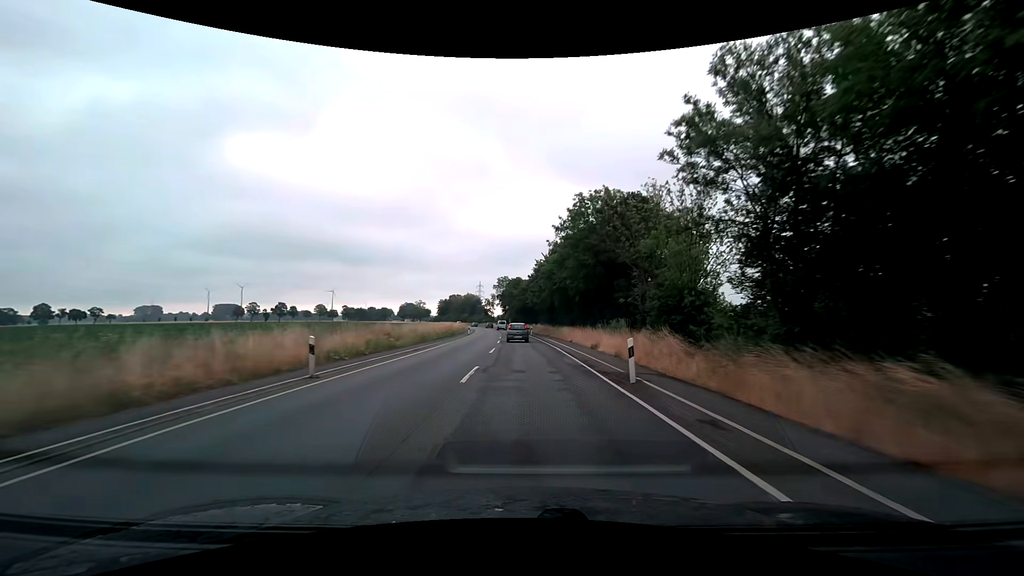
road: secondary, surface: asphalt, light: Day
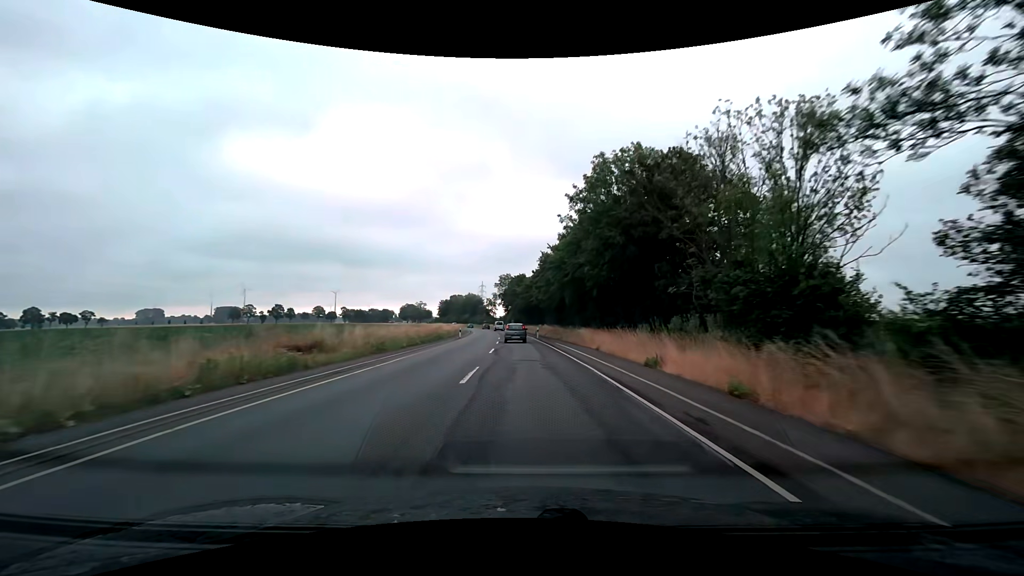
(0.0, +12.1) m; 0°
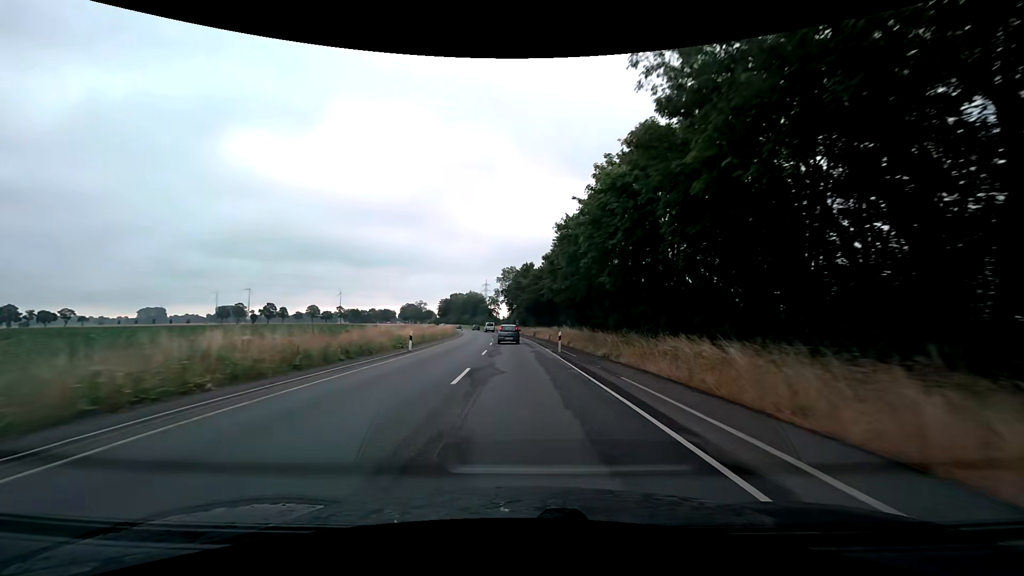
(-0.1, +24.1) m; -1°
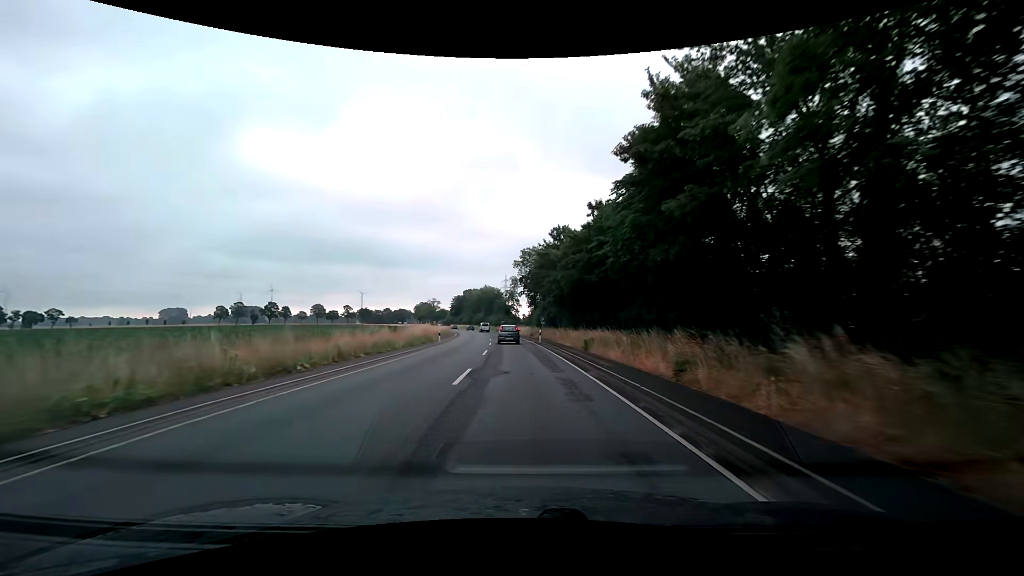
(-0.7, +36.1) m; -2°
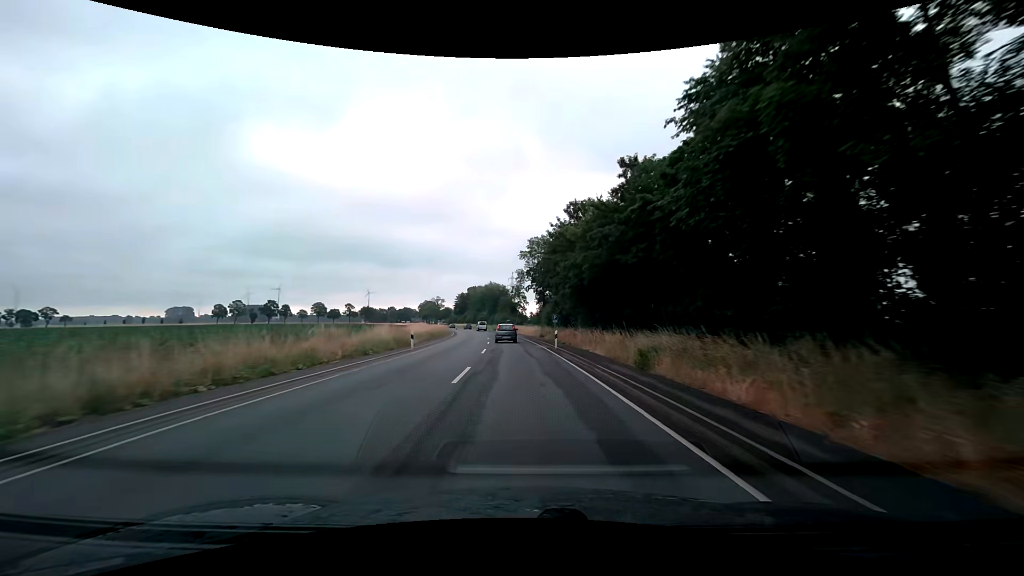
(-0.1, +12.0) m; -1°
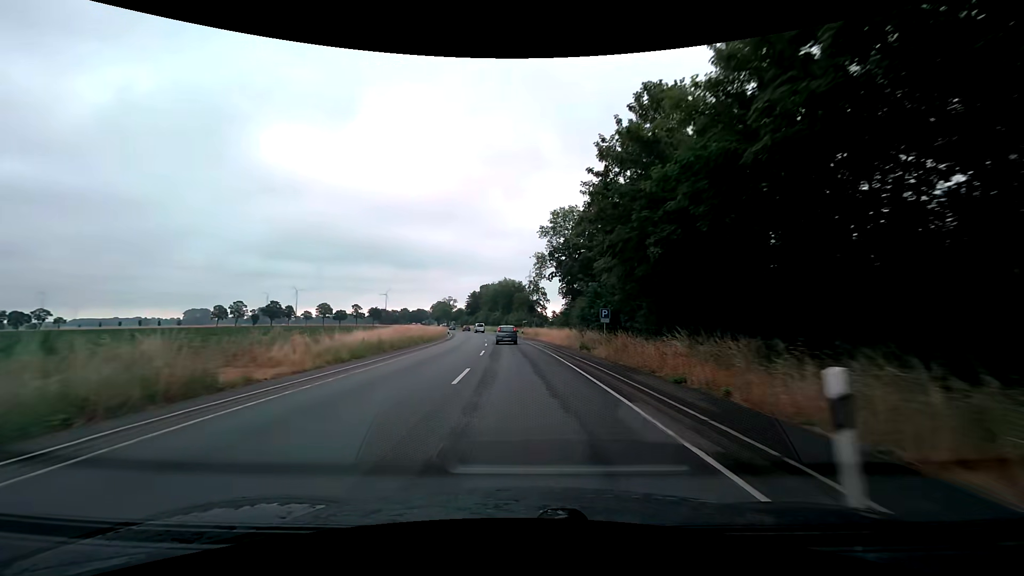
(-0.5, +24.0) m; -2°
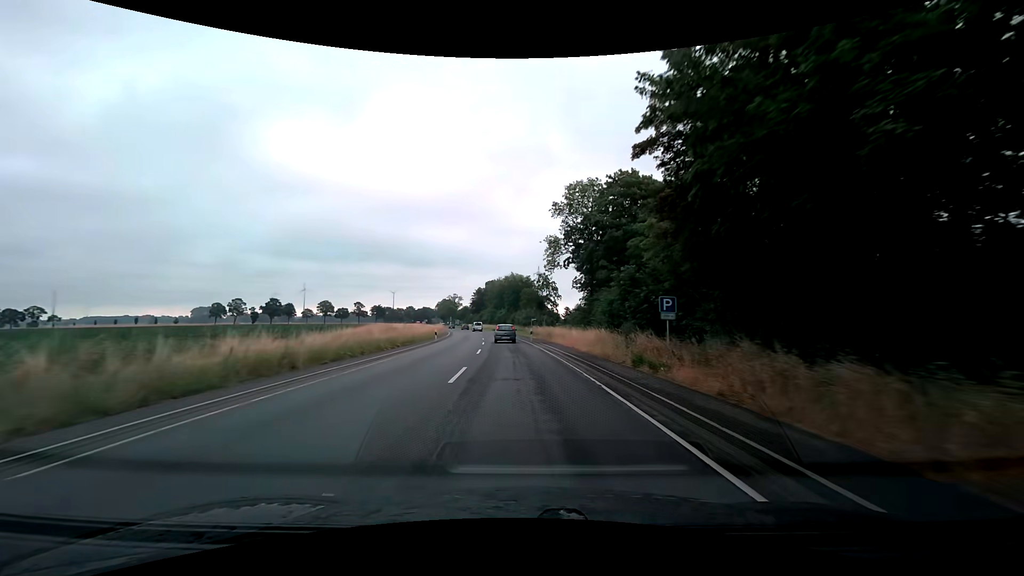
(-0.1, +12.1) m; -1°
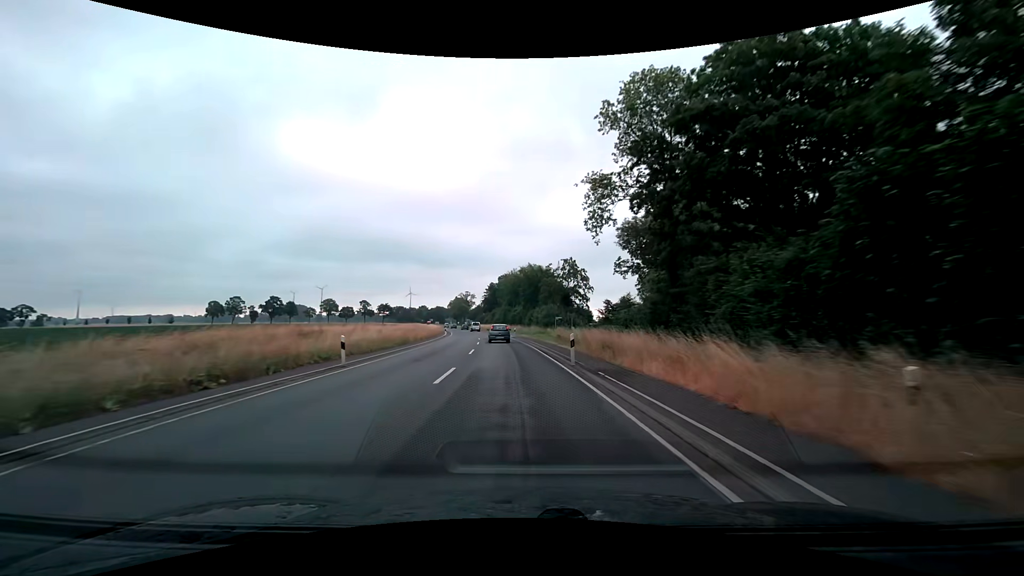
(-0.4, +24.2) m; -2°
(0, +10) (0, +20) (-1, +30) (-1, +40) (-2, +50) (-3, +60) (-5, +70) (-6, +80) (-7, +90) (-9, +99) m
